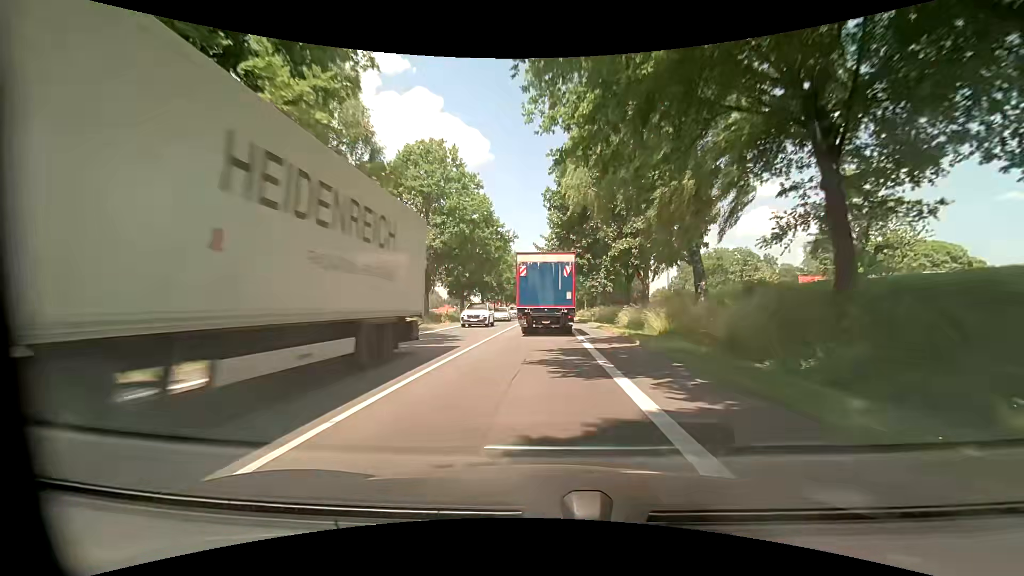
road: primary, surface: asphalt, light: Day
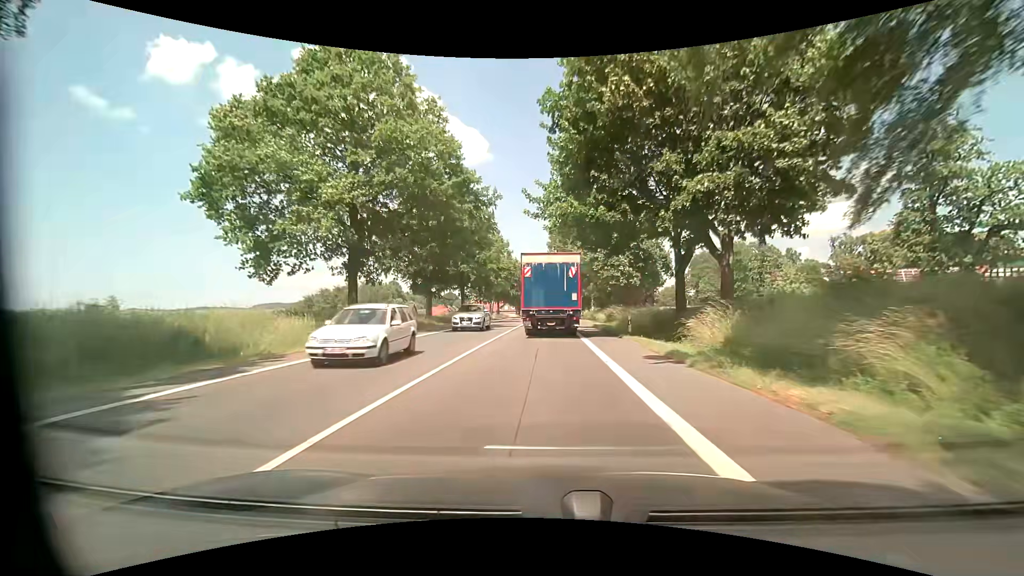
(0.0, +18.8) m; 0°
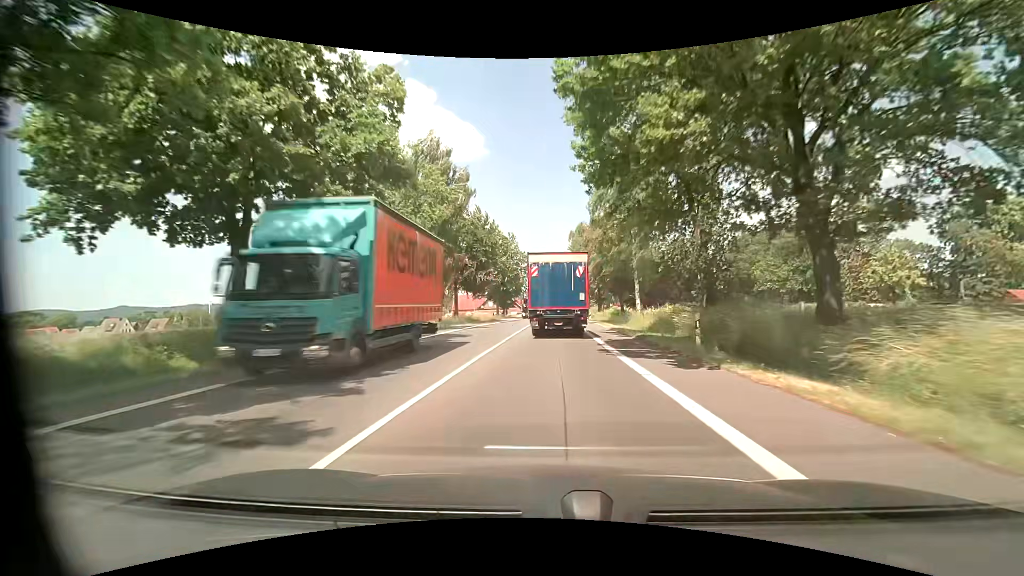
(+0.2, +46.9) m; 0°
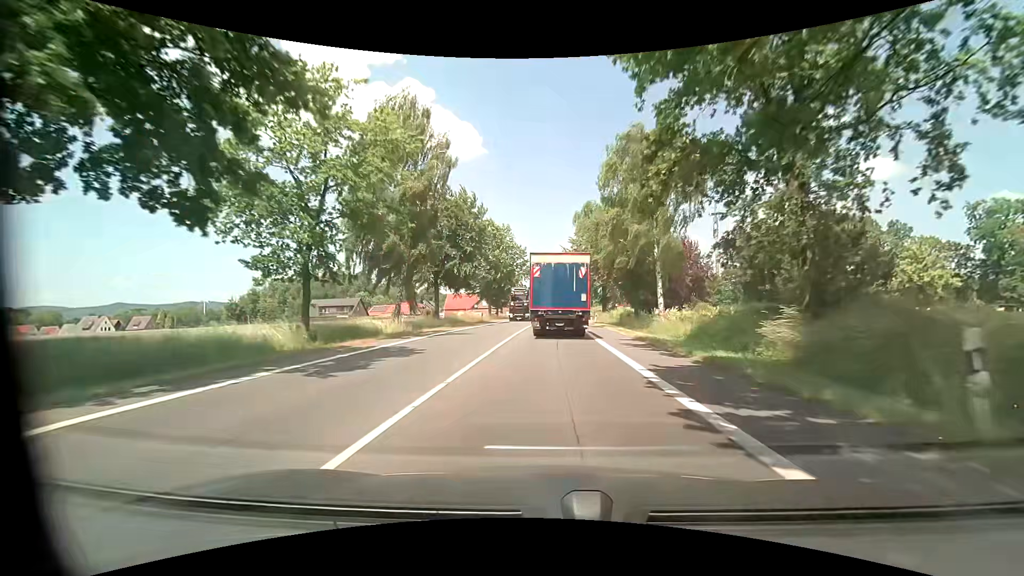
(0.0, +9.4) m; 0°
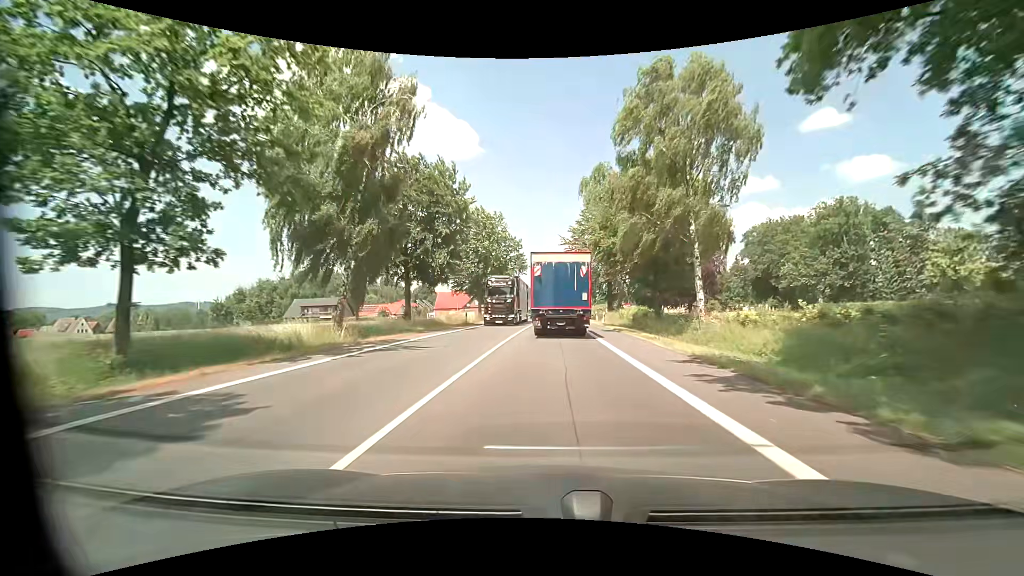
(0.0, +9.4) m; 0°
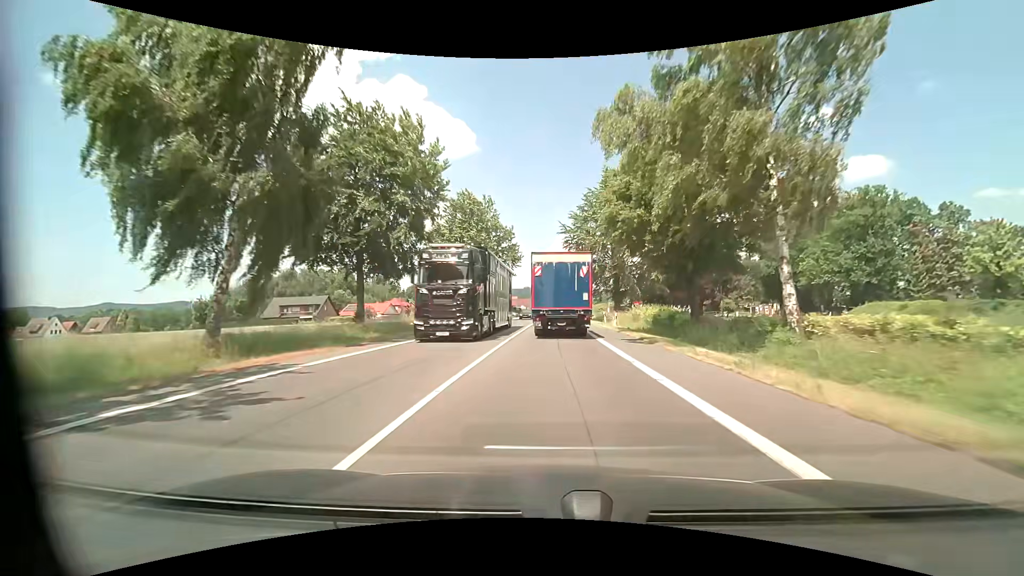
(0.0, +9.5) m; 0°
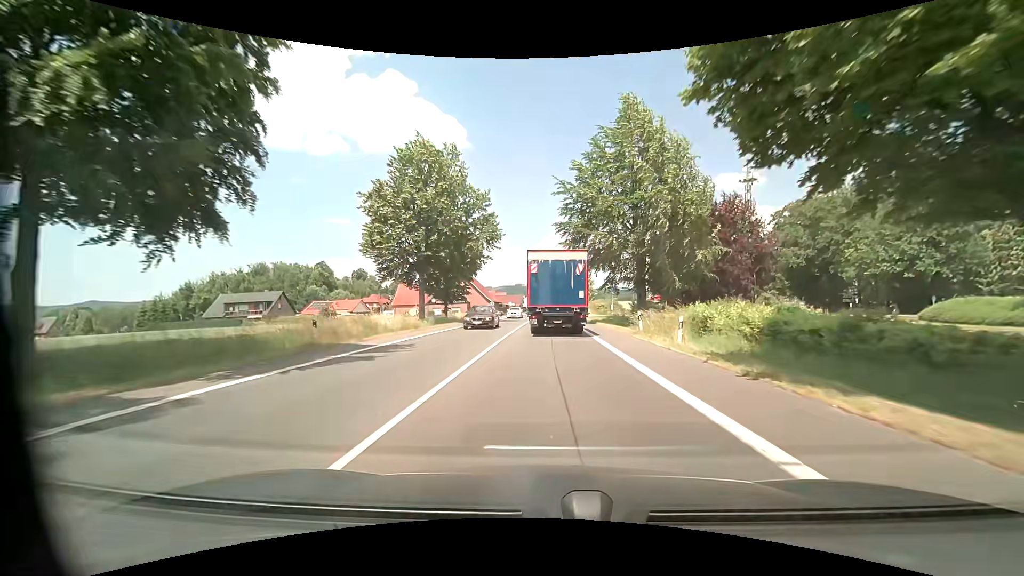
(+0.1, +18.9) m; +1°
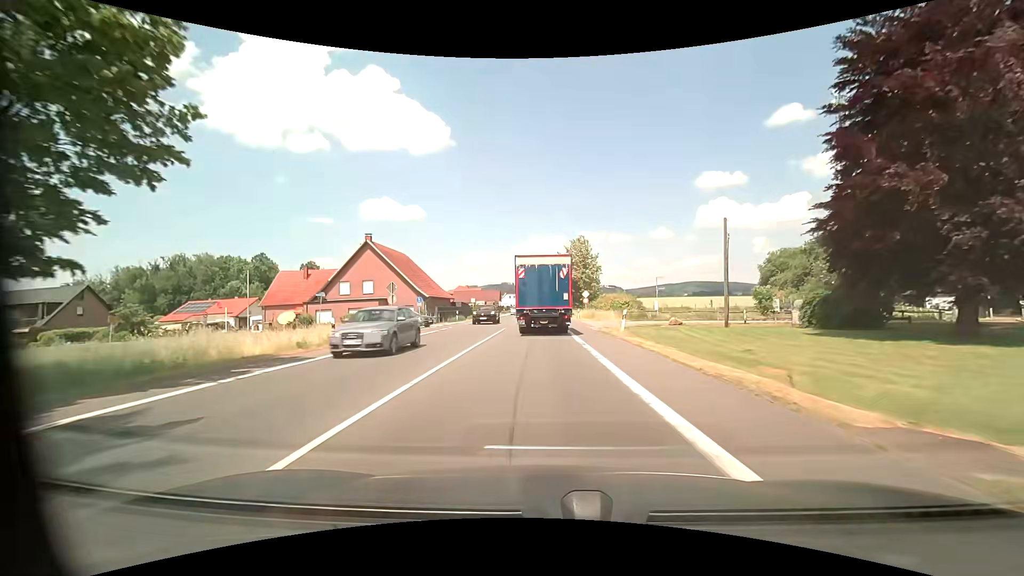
(+0.8, +46.2) m; +2°
(0, +10) (0, +20) (0, +30) (0, +40) (0, +50) (-1, +60) (-1, +70) (-1, +80) (-1, +90) (-1, +100) m
